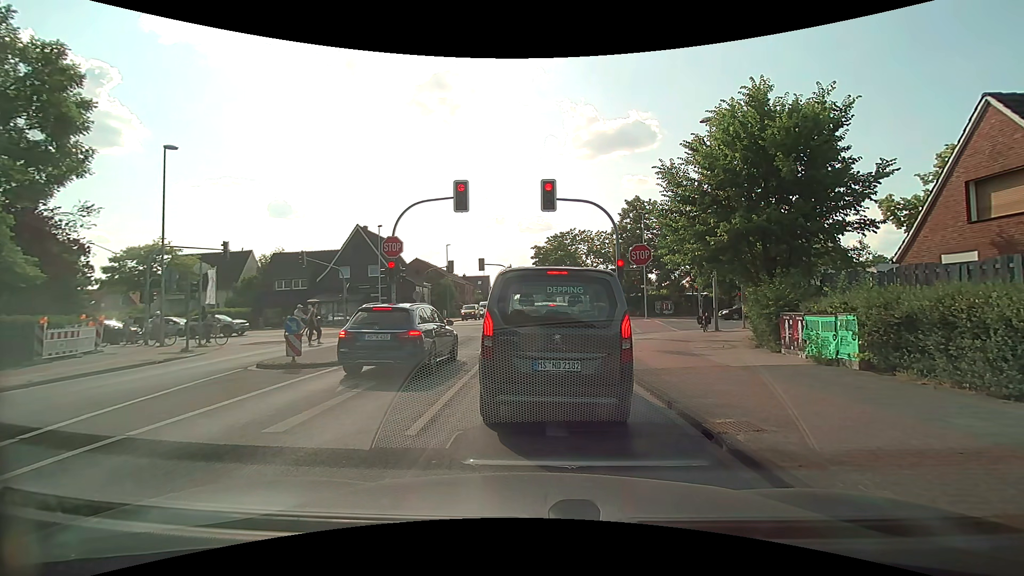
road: tertiary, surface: asphalt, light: Day
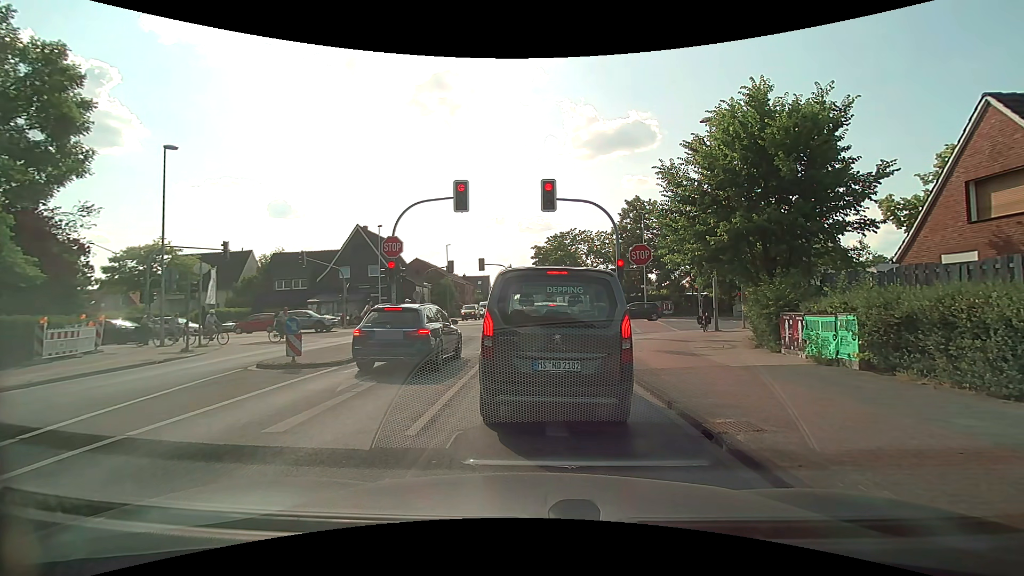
(0.0, 0.0) m; 0°
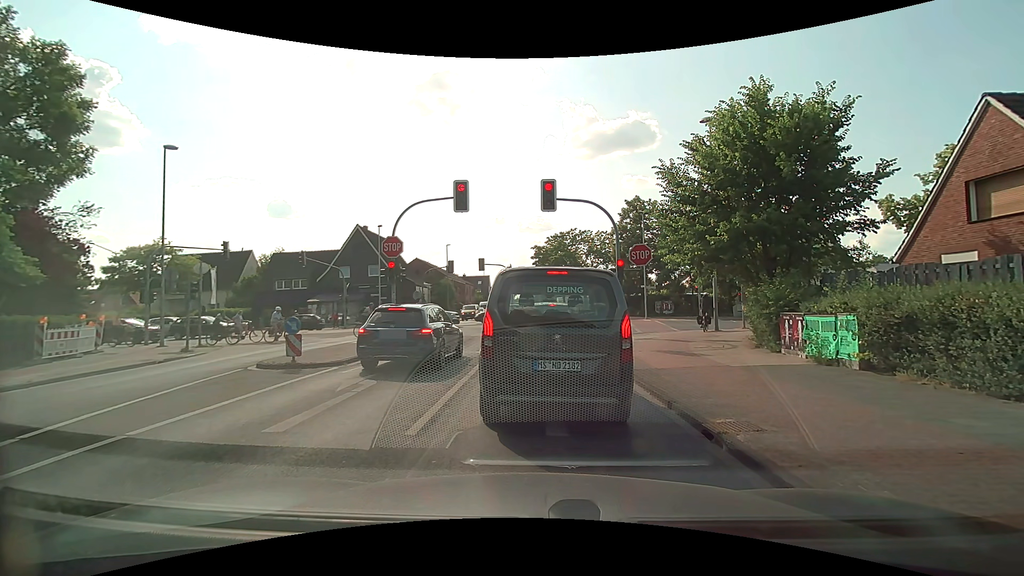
(0.0, 0.0) m; 0°
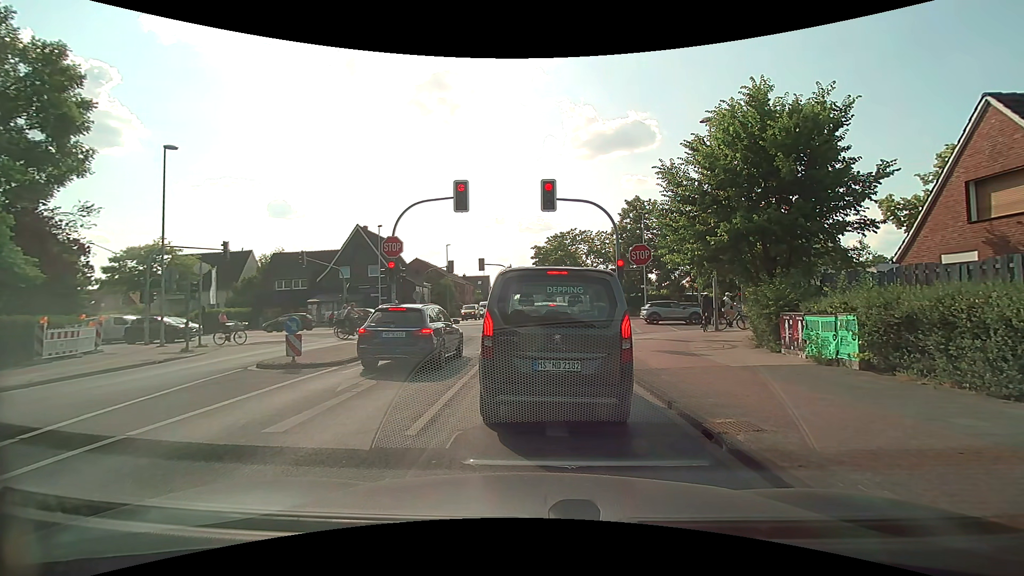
(0.0, 0.0) m; 0°
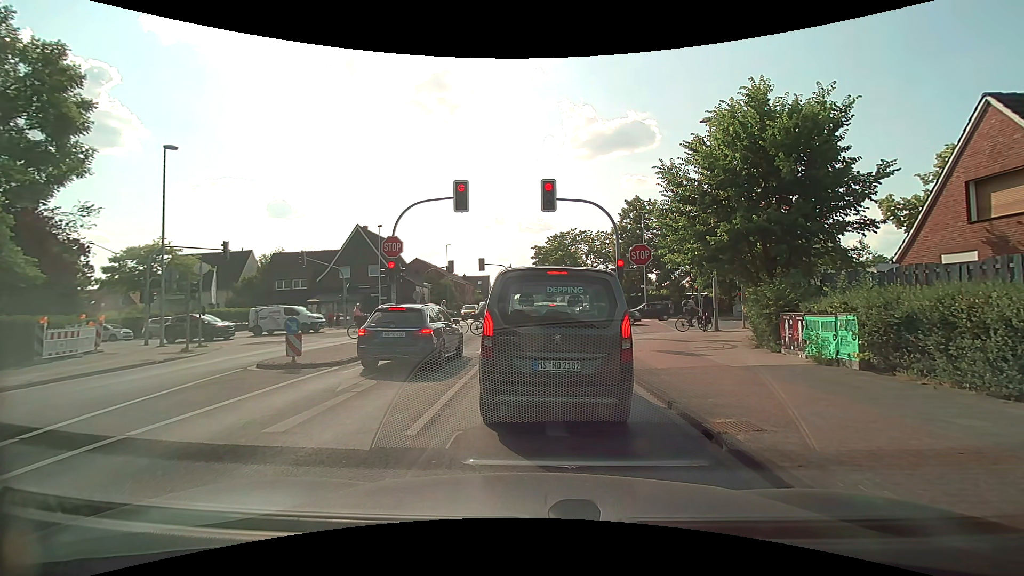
(0.0, 0.0) m; 0°
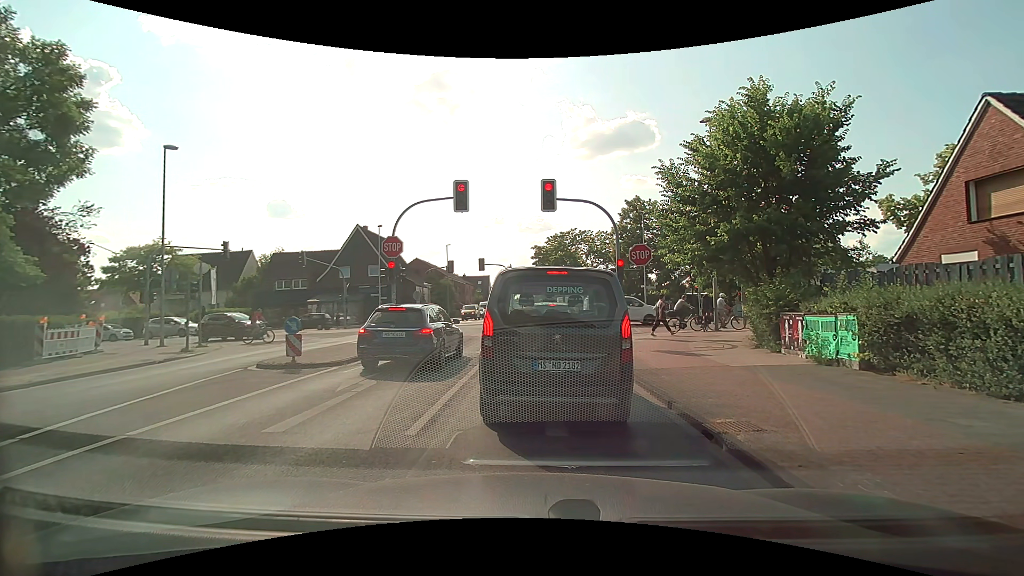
(0.0, 0.0) m; 0°
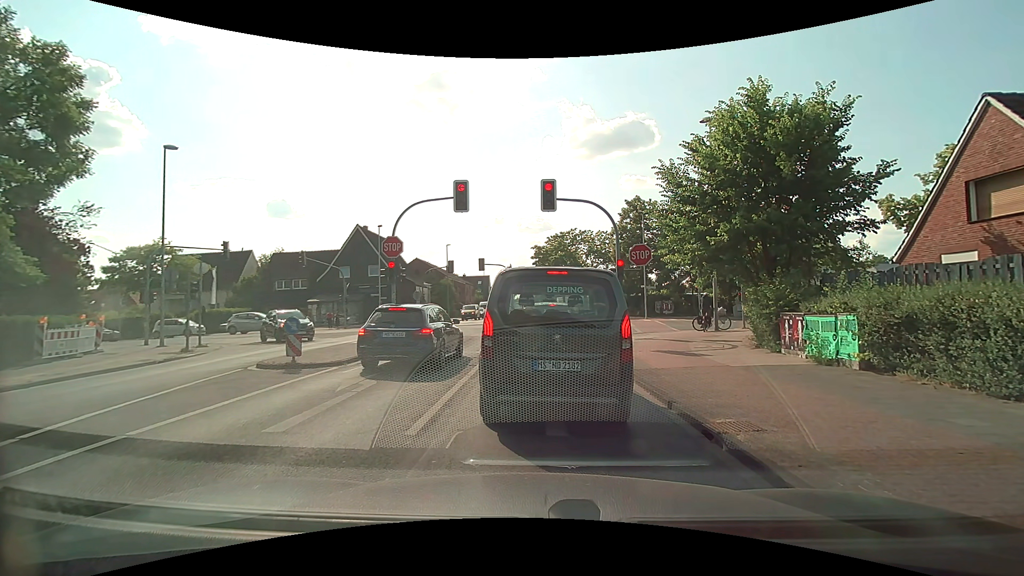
(0.0, 0.0) m; 0°
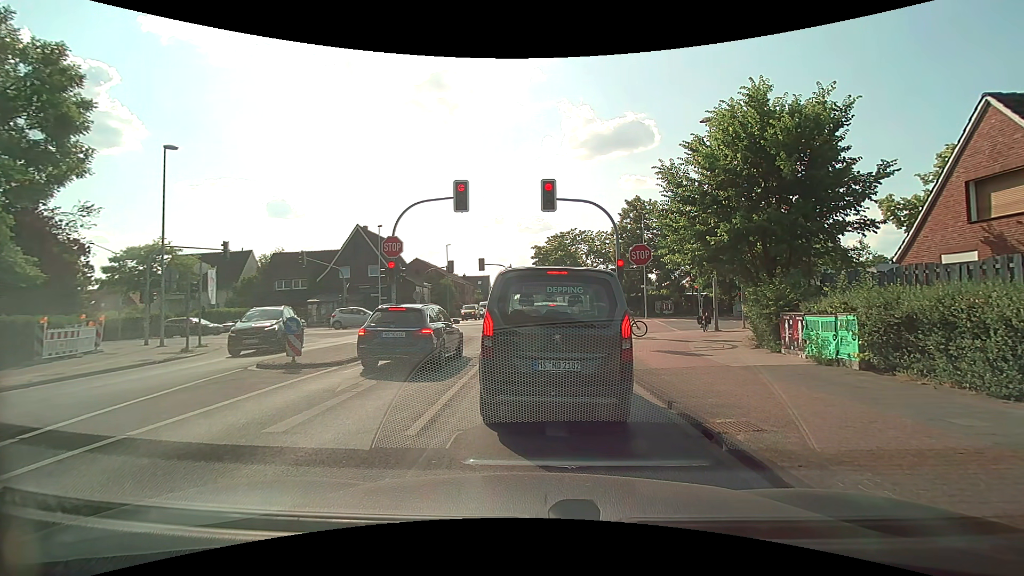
(0.0, 0.0) m; 0°
(0, +10) (0, +20) (0, +30) (-1, +40) (-1, +50) (-1, +60) (-2, +70) (-3, +80) (-4, +90) (-5, +100) m
